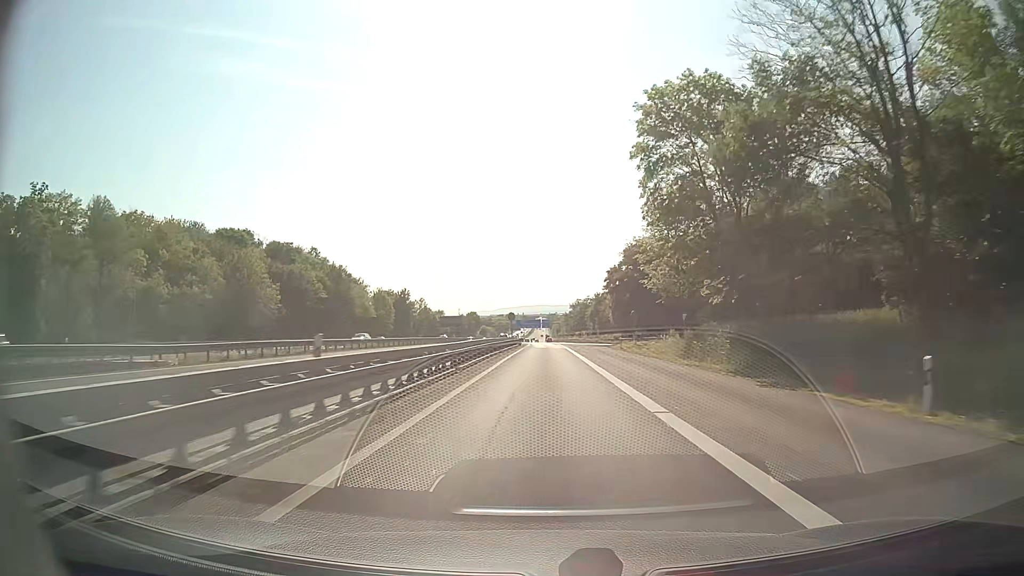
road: motorway_link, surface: asphalt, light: Day
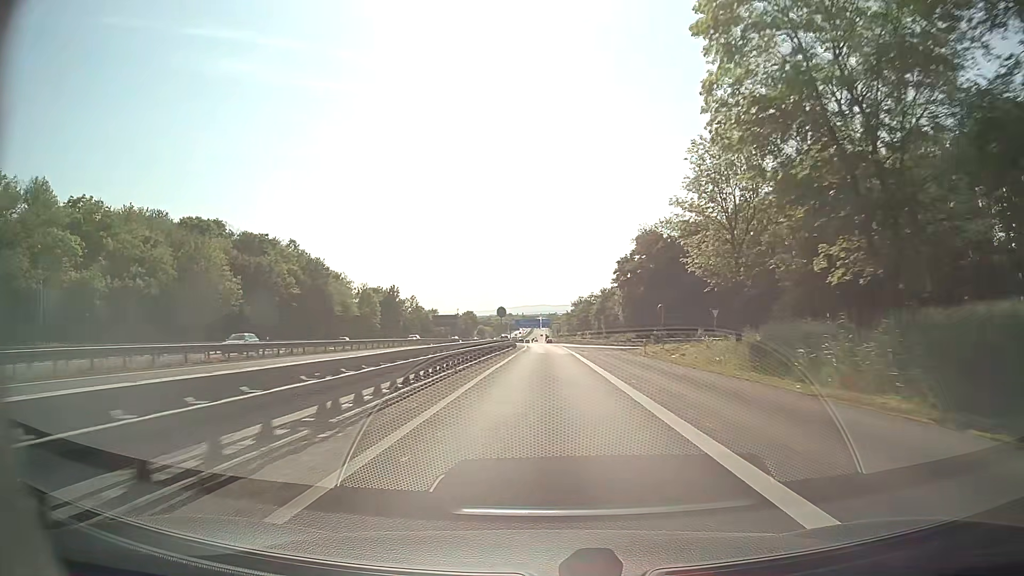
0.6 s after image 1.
(0.0, +14.2) m; 0°
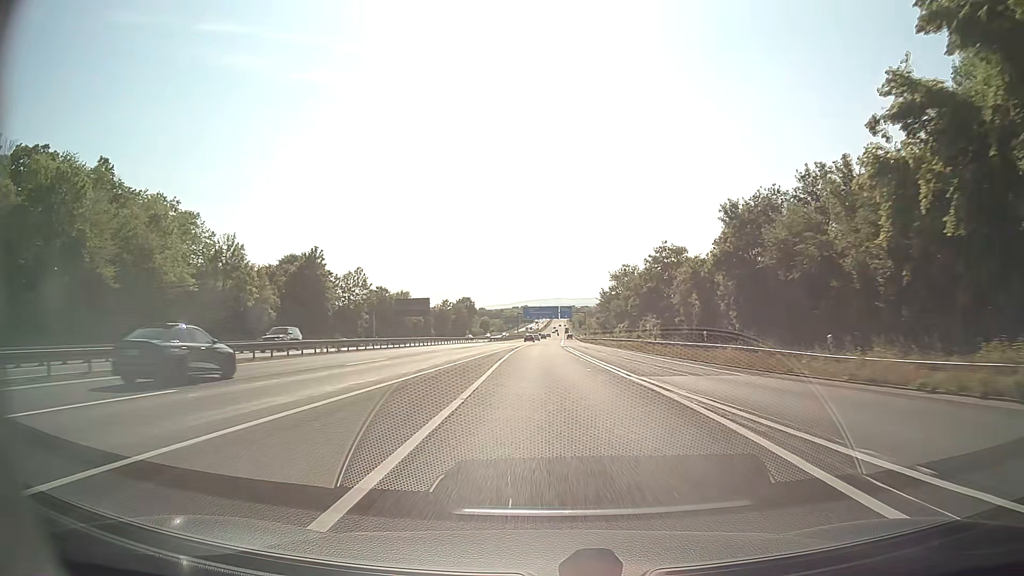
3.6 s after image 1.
(-0.3, +74.1) m; -1°
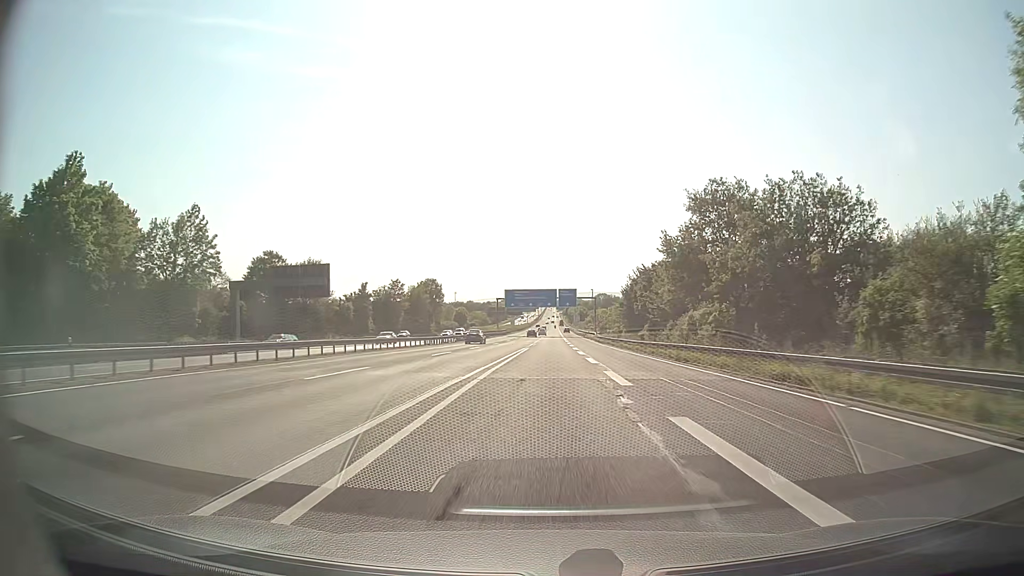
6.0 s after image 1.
(-0.4, +62.8) m; +1°
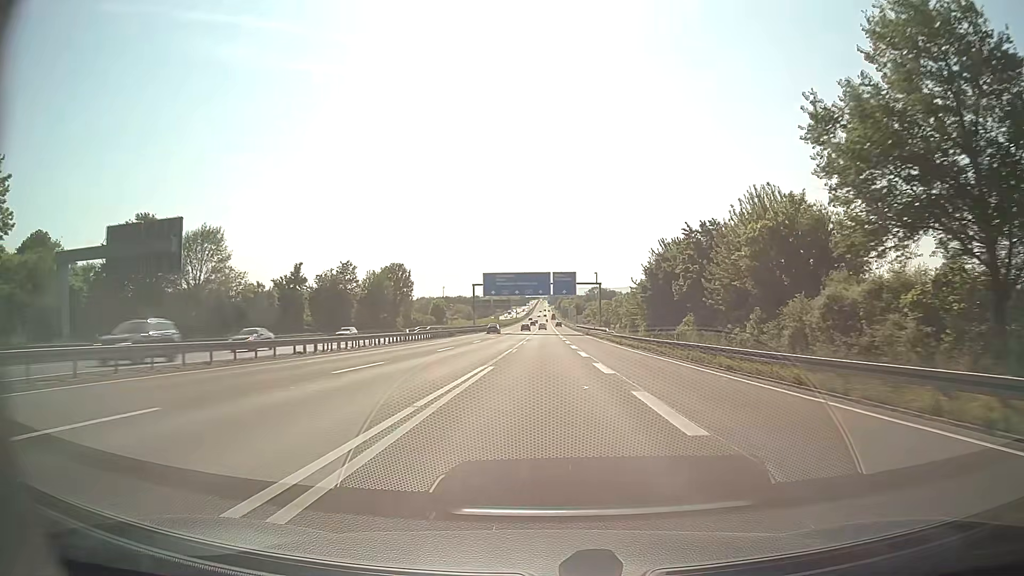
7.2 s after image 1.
(+0.2, +31.9) m; +1°
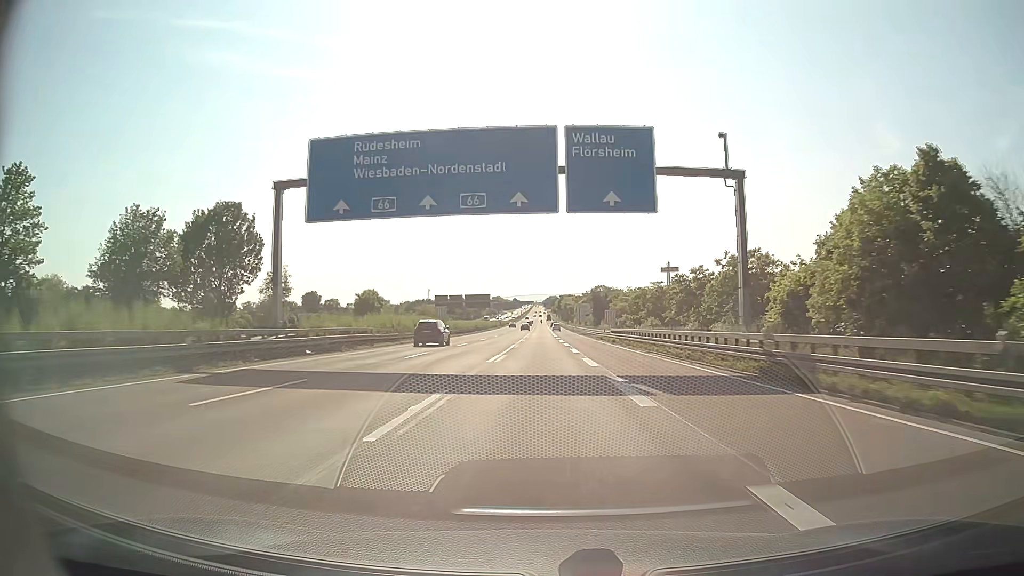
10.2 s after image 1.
(+0.4, +81.0) m; 0°
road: motorway
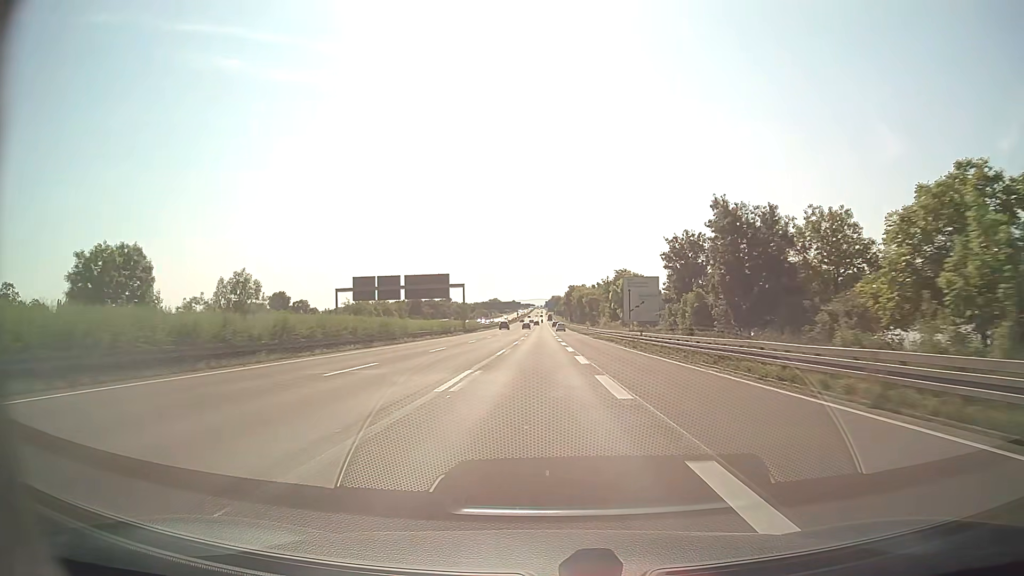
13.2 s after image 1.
(+0.1, +83.1) m; 0°
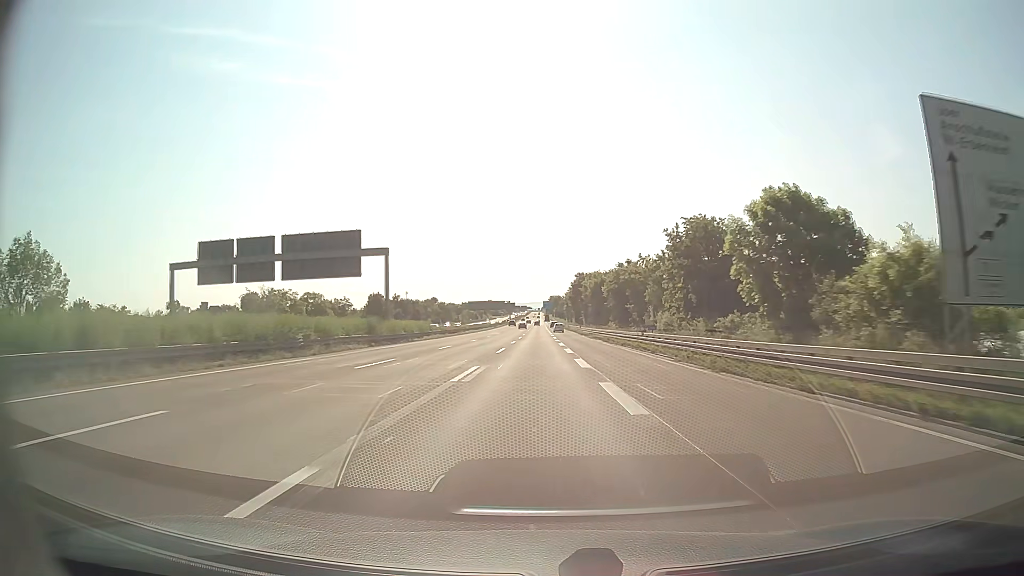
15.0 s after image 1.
(-0.1, +50.3) m; 0°
(0, +10) (0, +20) (0, +30) (0, +40) (+1, +50) (+1, +60) (+1, +70) (+2, +80) (+2, +90) (+3, +100) m
